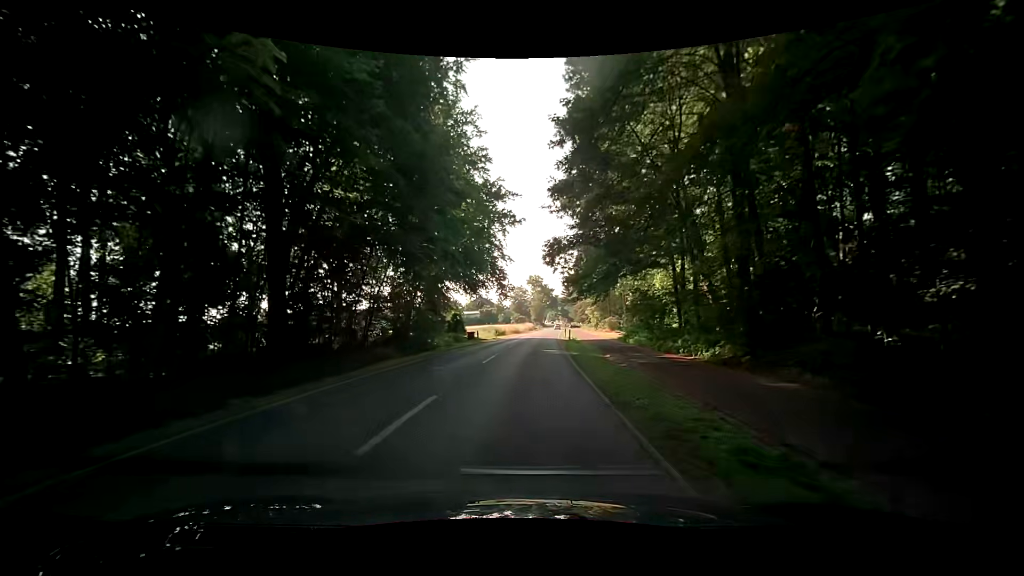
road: secondary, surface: asphalt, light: Day
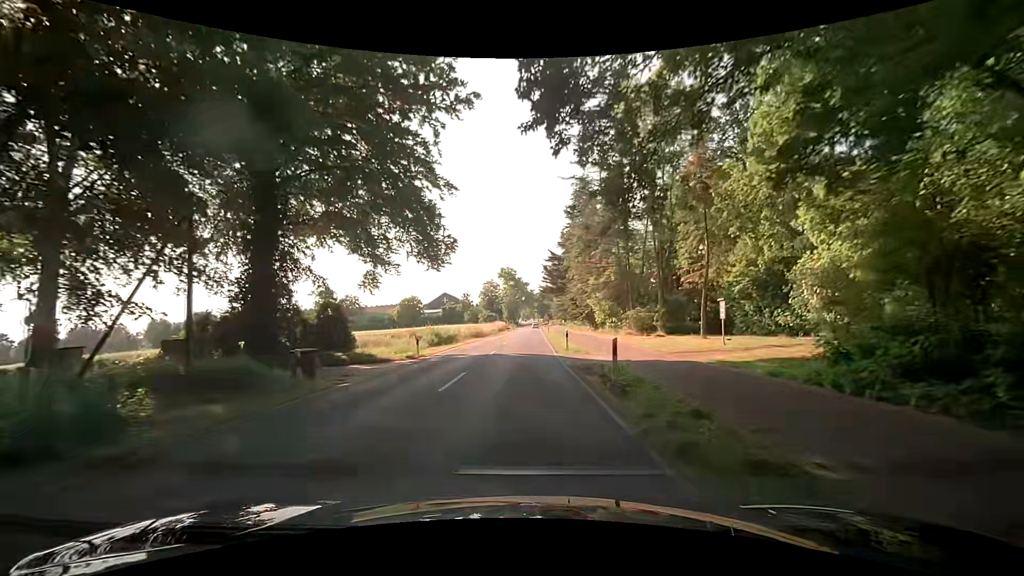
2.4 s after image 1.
(+1.7, +31.2) m; +4°
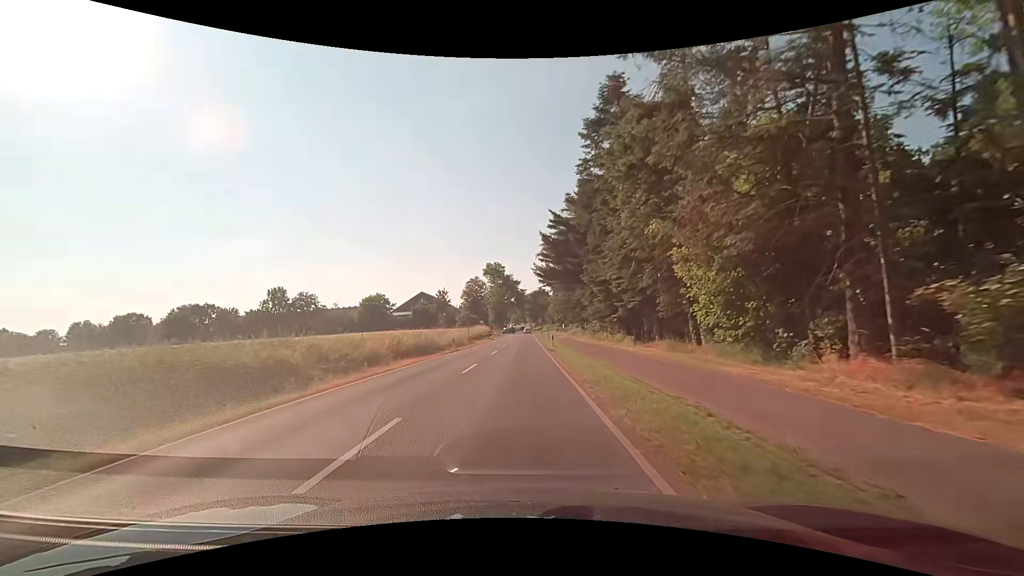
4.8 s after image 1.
(0.0, +31.3) m; +1°
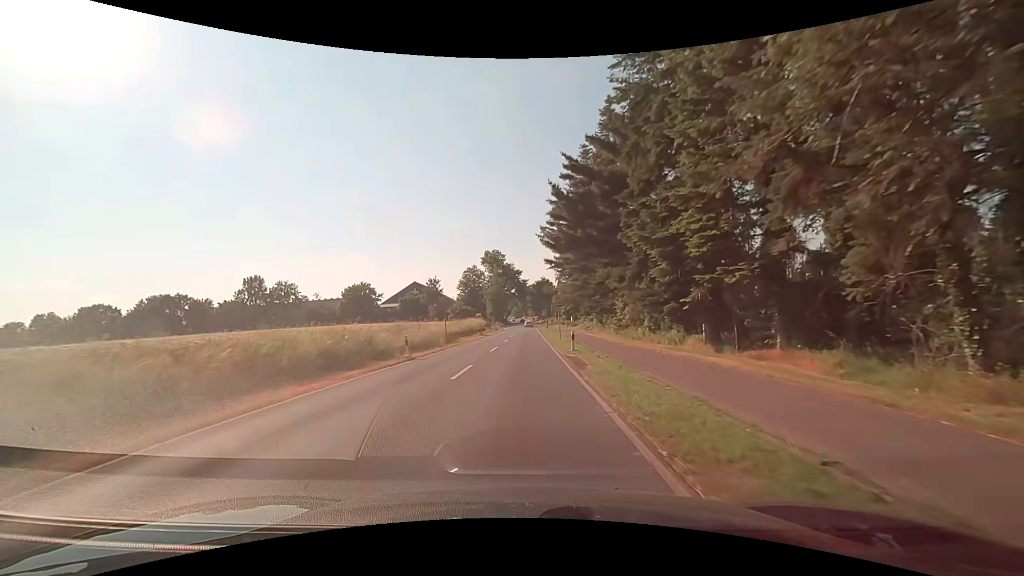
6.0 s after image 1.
(-0.1, +15.6) m; -1°
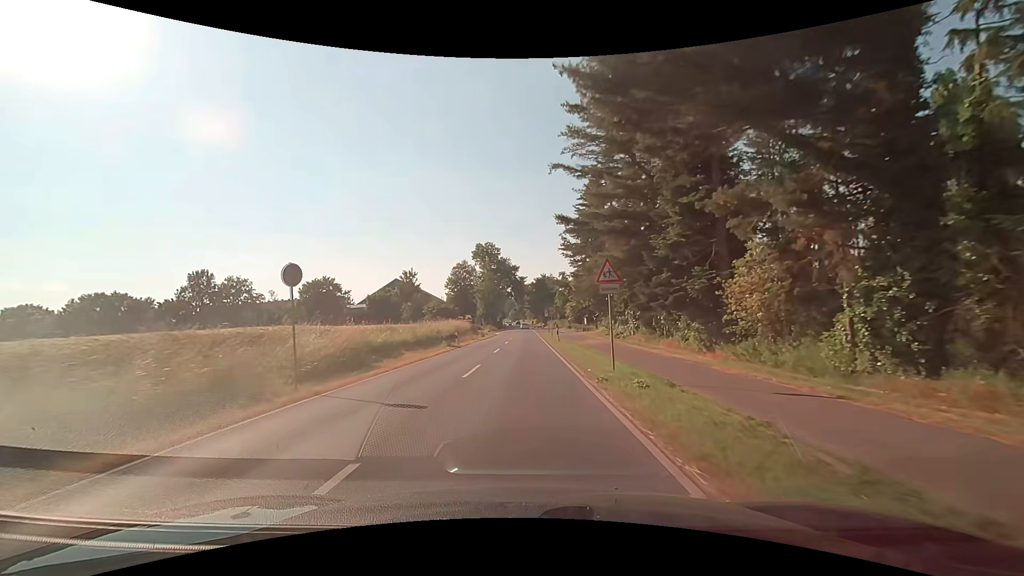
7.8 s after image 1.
(+0.2, +23.4) m; +1°
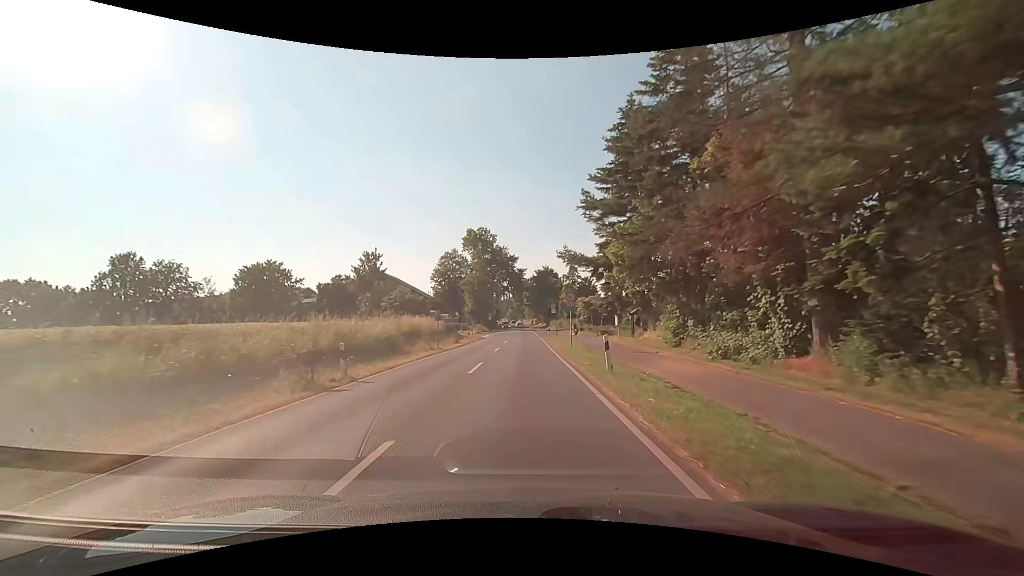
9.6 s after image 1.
(0.0, +23.4) m; 0°
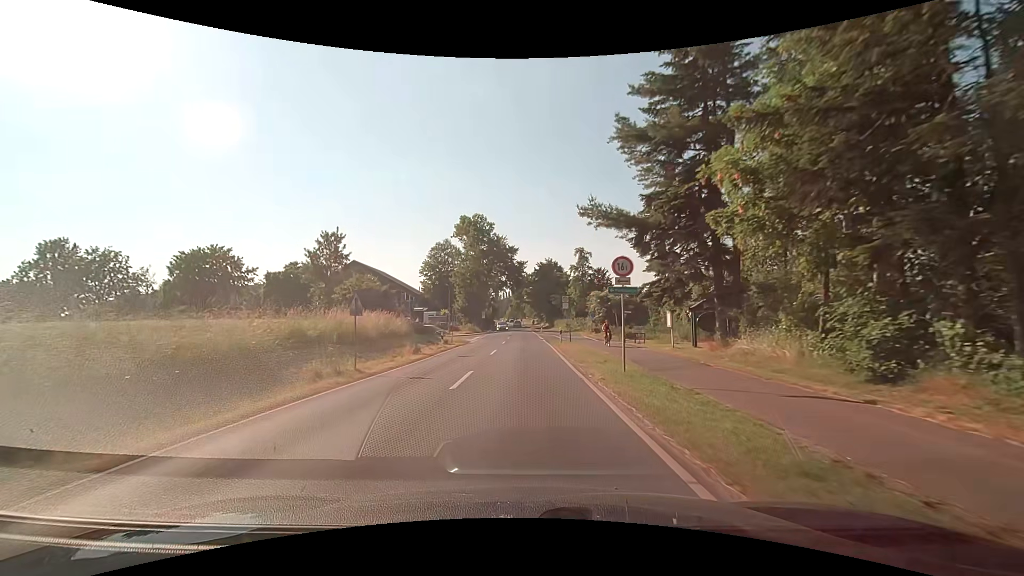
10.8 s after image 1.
(+0.1, +15.6) m; 0°
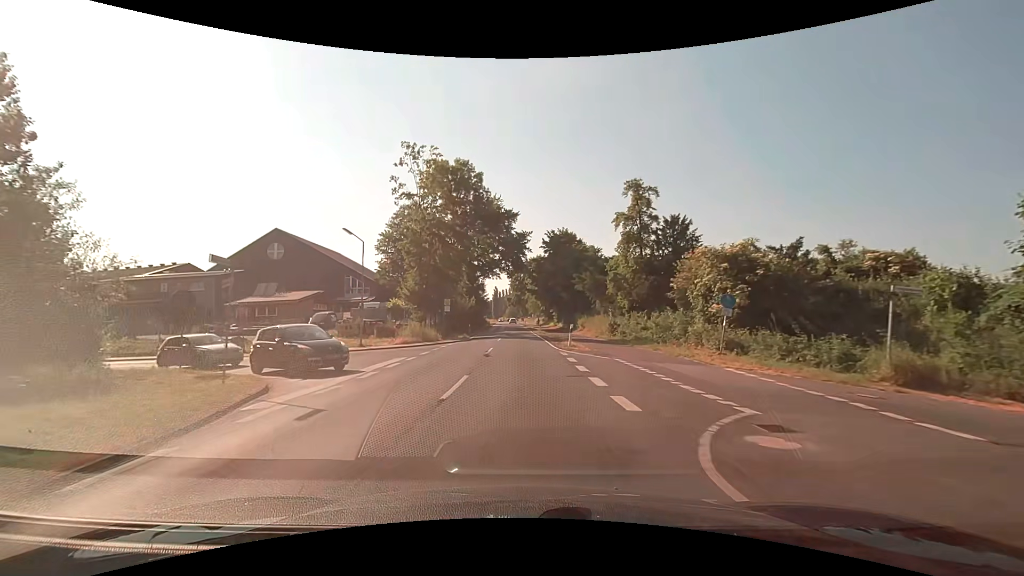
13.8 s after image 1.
(-0.1, +38.8) m; 0°
(0, +10) (0, +20) (0, +30) (0, +40) (-1, +50) (-1, +60) (-1, +70) (-2, +80) (-2, +90) (-2, +100) m
